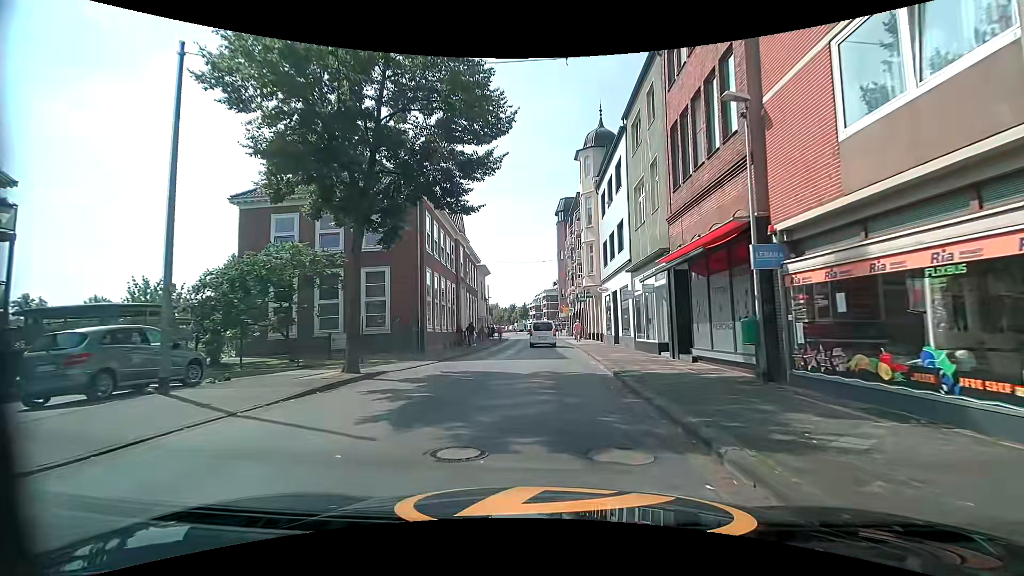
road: residential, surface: asphalt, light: Day
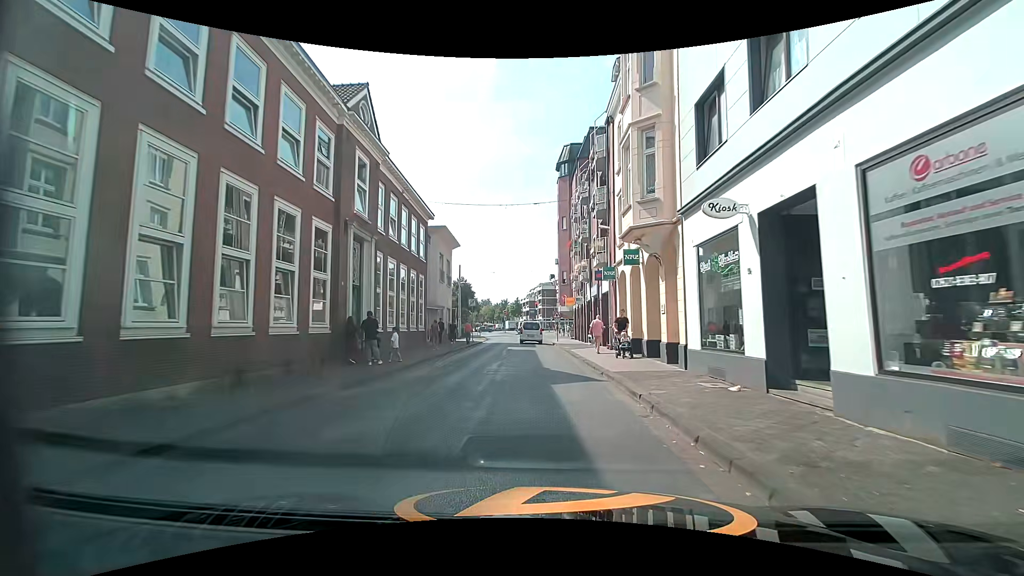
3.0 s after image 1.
(+0.9, +21.9) m; +3°
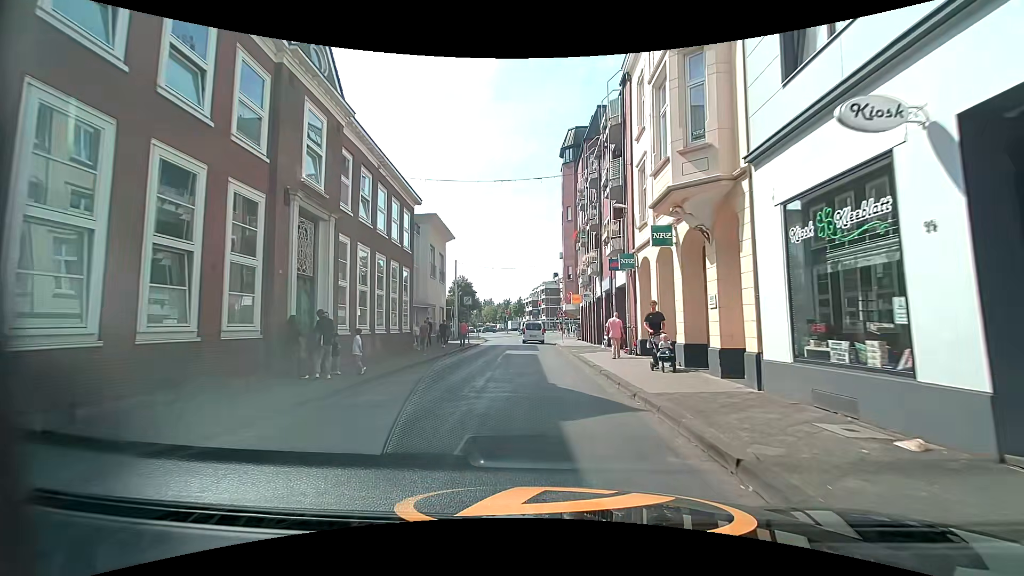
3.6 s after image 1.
(0.0, +4.4) m; -2°
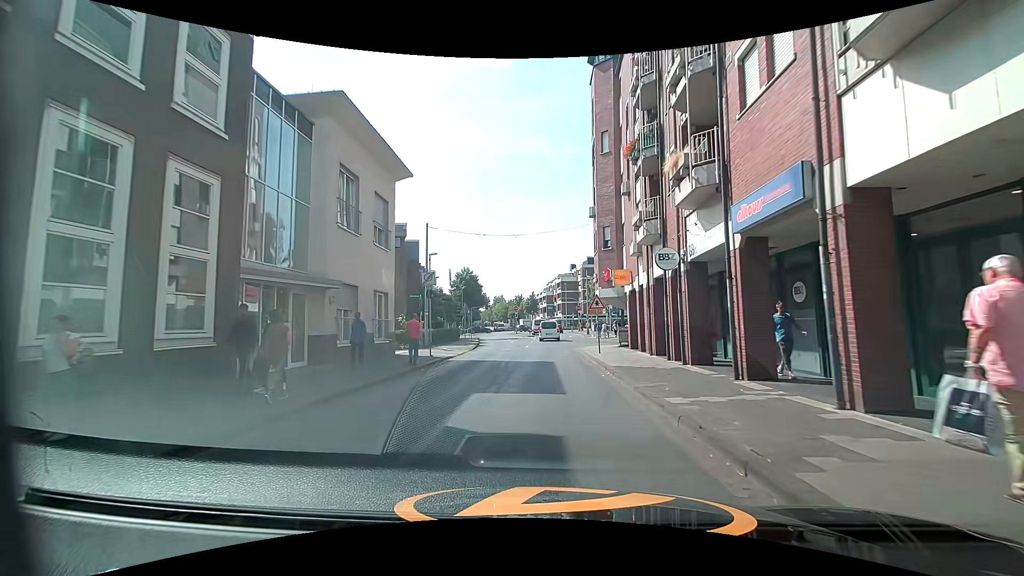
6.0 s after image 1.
(-0.1, +18.1) m; 0°
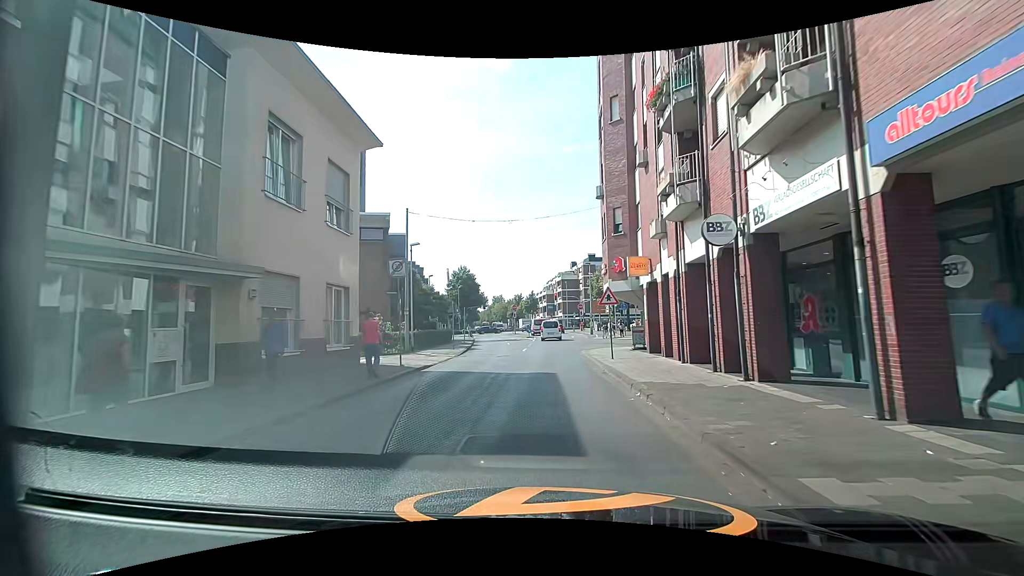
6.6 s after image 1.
(-0.1, +4.6) m; -1°
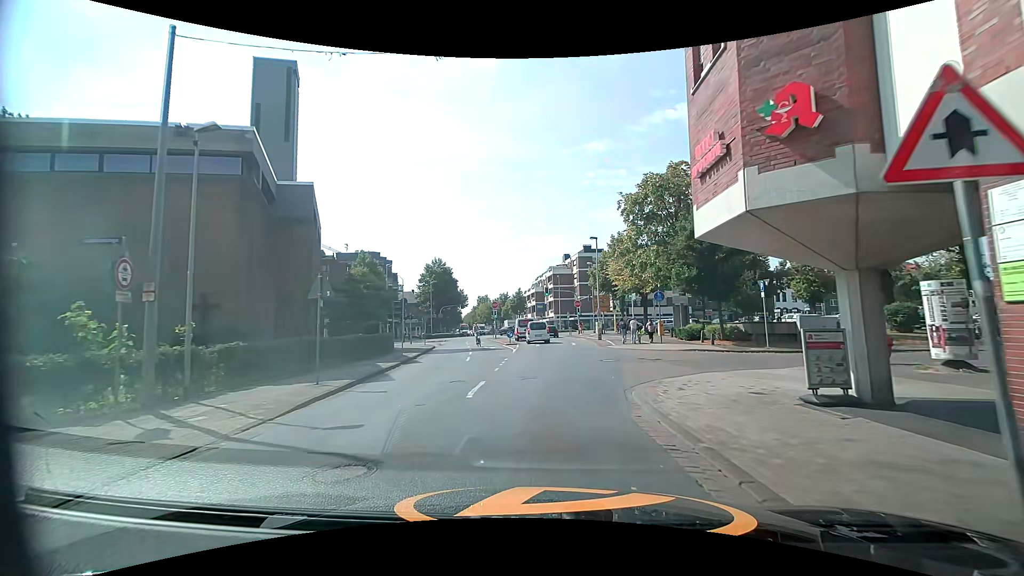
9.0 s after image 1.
(0.0, +17.3) m; 0°
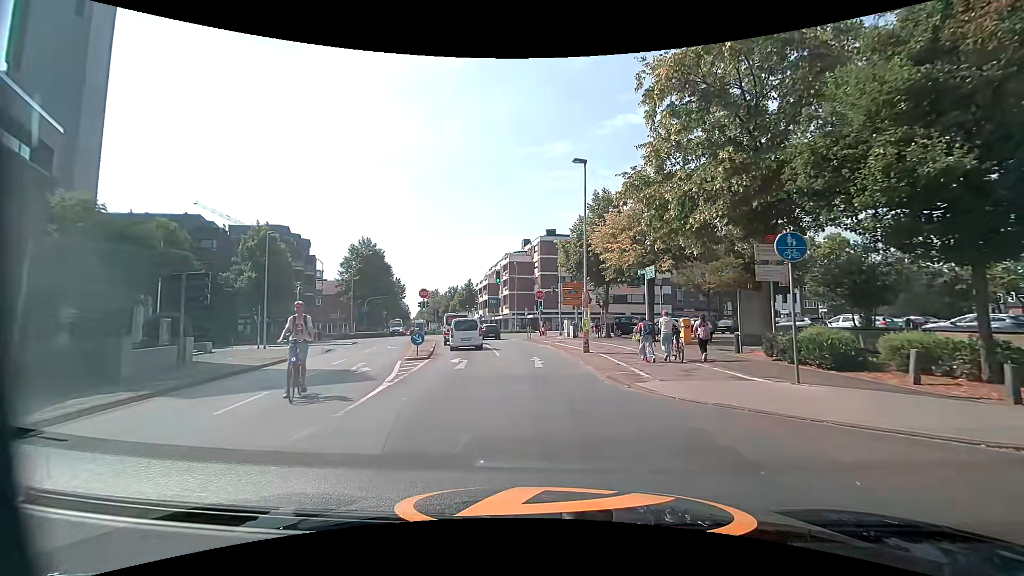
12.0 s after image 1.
(+1.0, +19.1) m; +6°
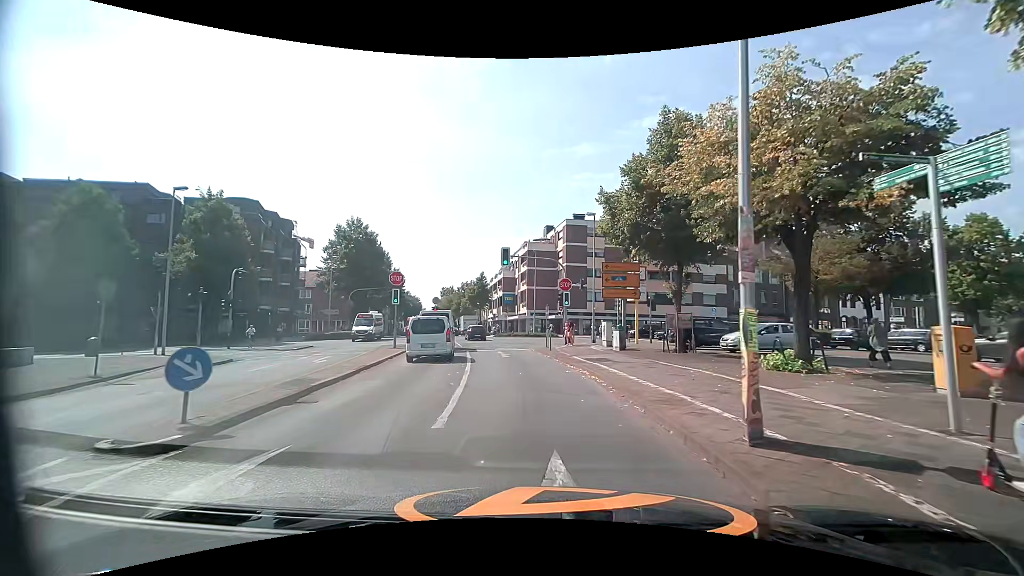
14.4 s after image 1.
(-0.2, +15.1) m; -3°
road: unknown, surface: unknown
